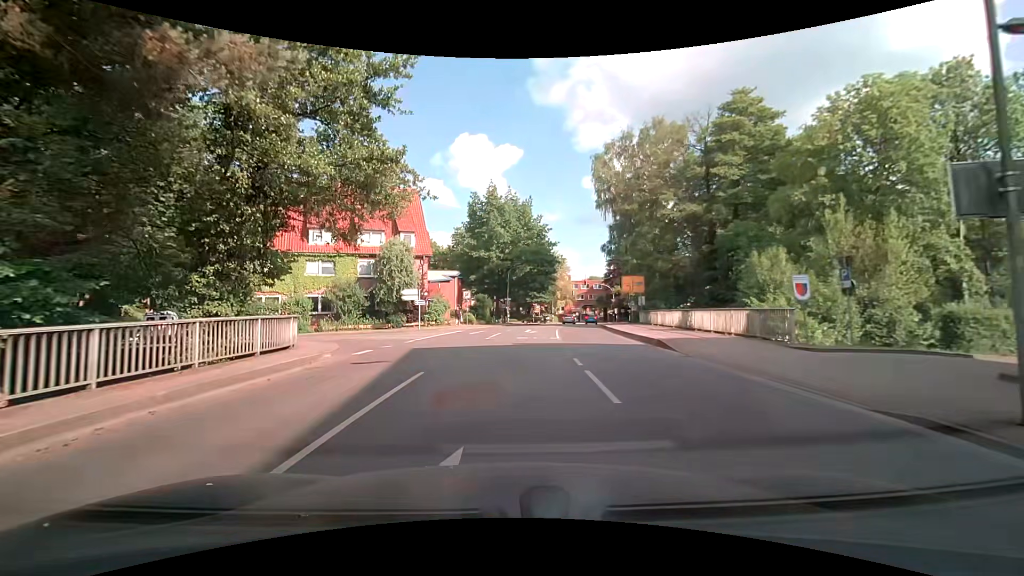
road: residential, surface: asphalt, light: Day
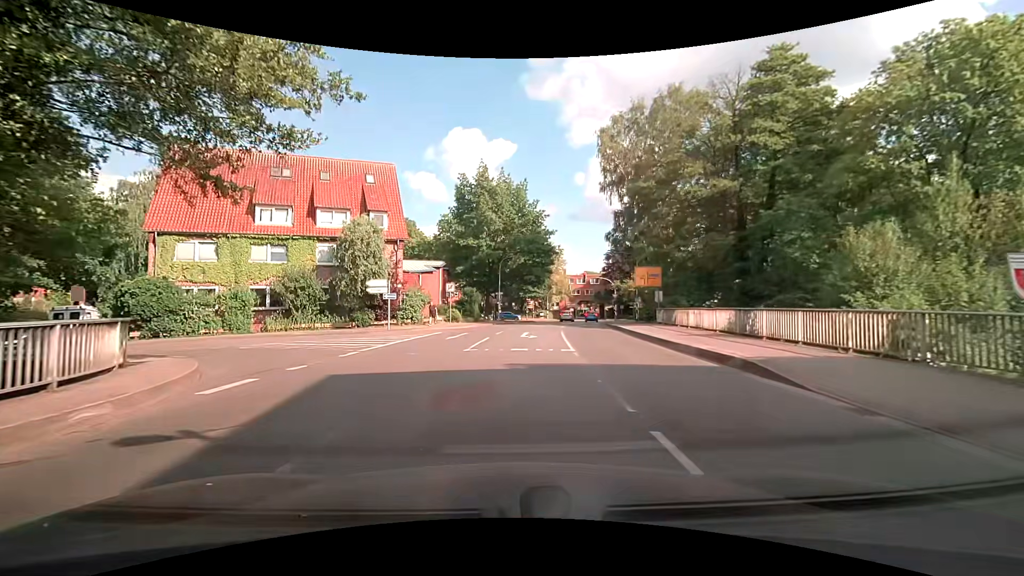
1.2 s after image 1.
(+0.2, +7.3) m; +1°
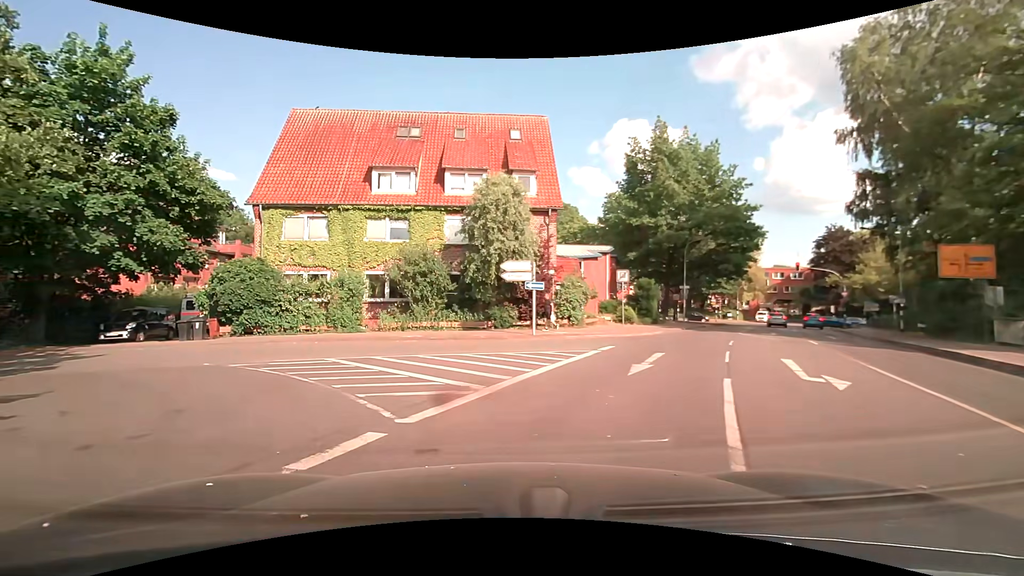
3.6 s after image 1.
(-0.7, +10.8) m; -19°
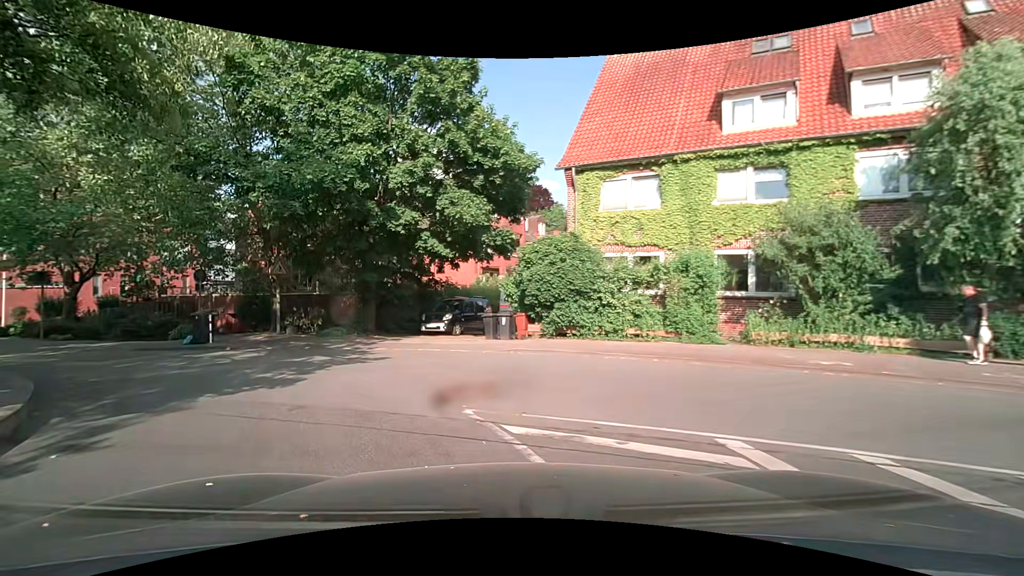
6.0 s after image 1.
(-2.3, +8.3) m; -33°
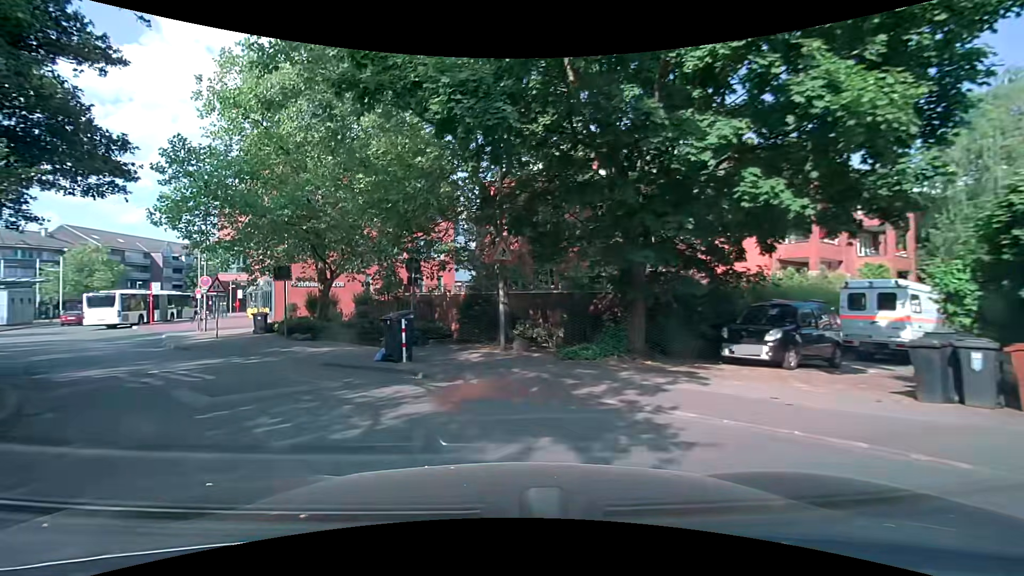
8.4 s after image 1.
(-1.9, +8.5) m; -28°
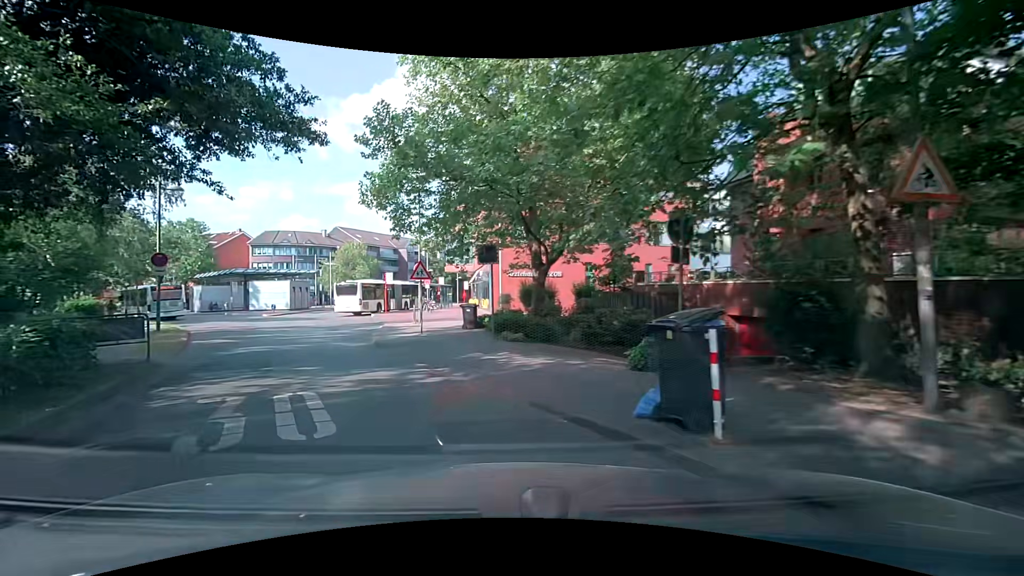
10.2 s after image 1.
(-1.2, +6.6) m; -22°
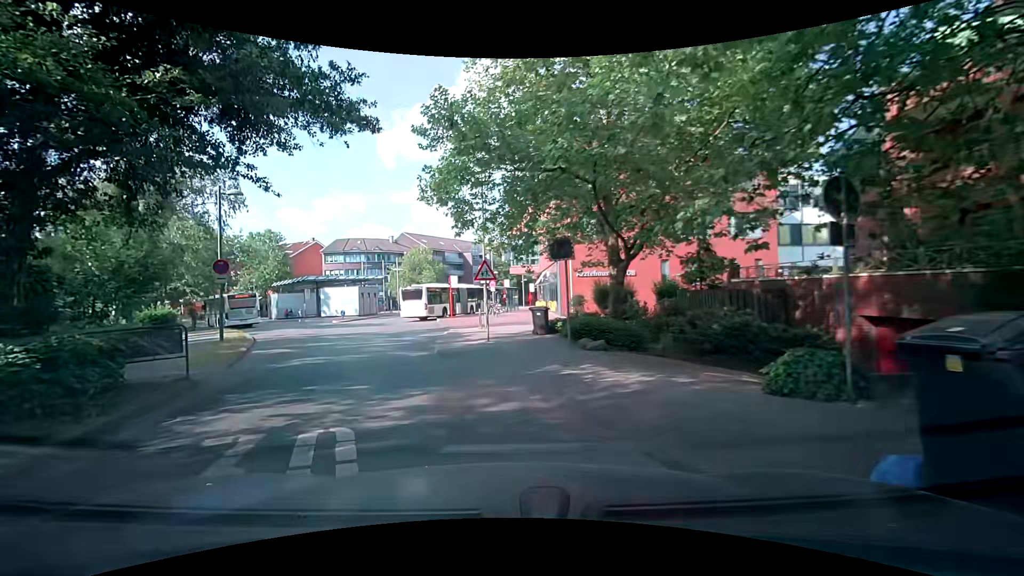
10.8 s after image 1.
(-0.1, +2.2) m; -6°
